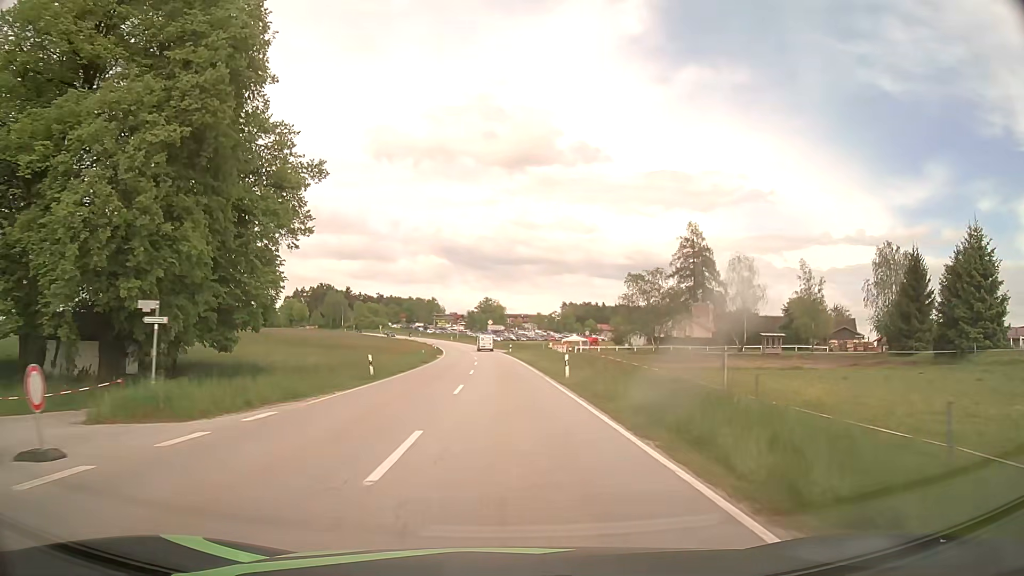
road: secondary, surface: asphalt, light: Day
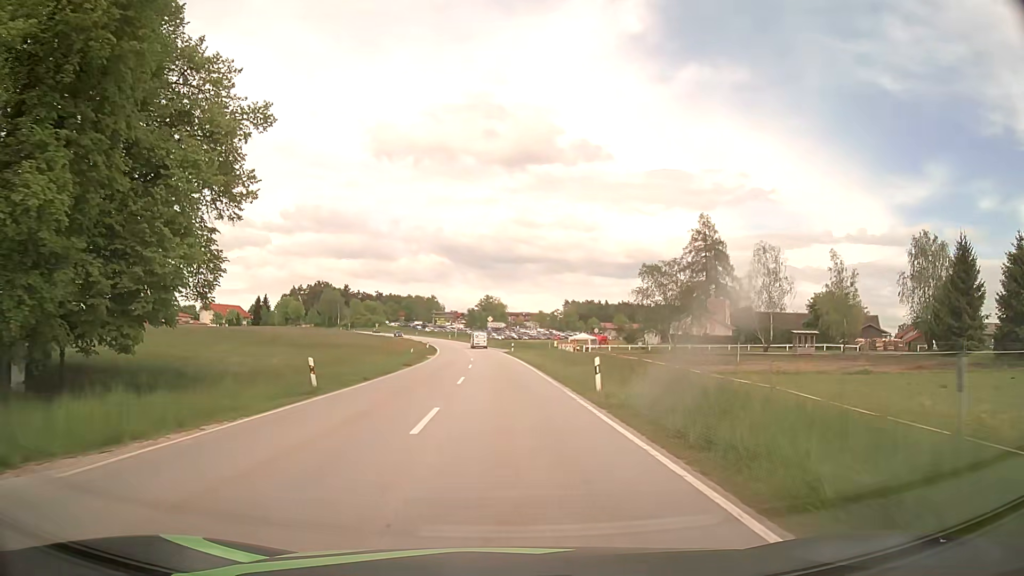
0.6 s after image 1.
(0.0, +8.8) m; 0°
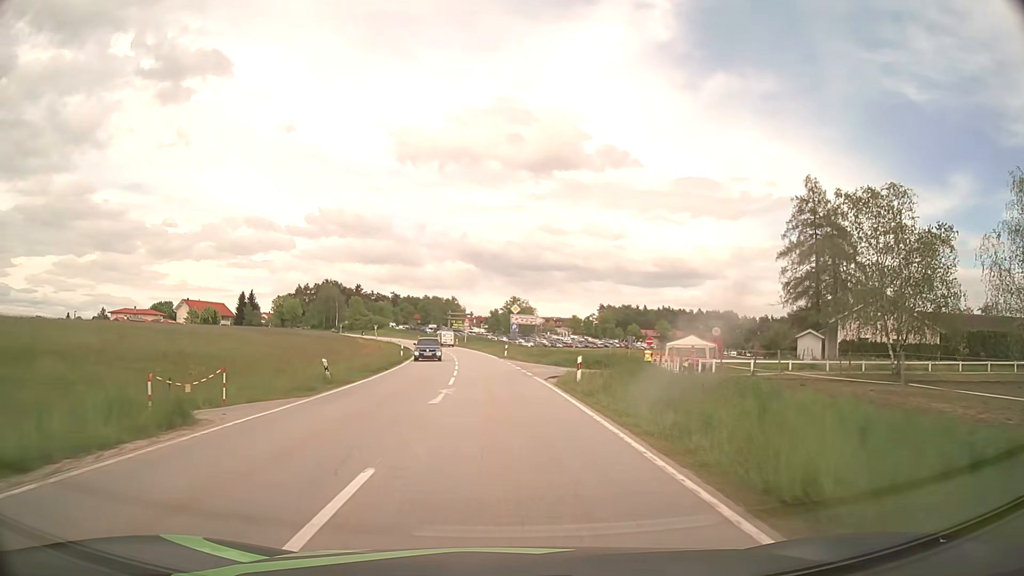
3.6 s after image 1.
(-0.8, +43.9) m; -2°
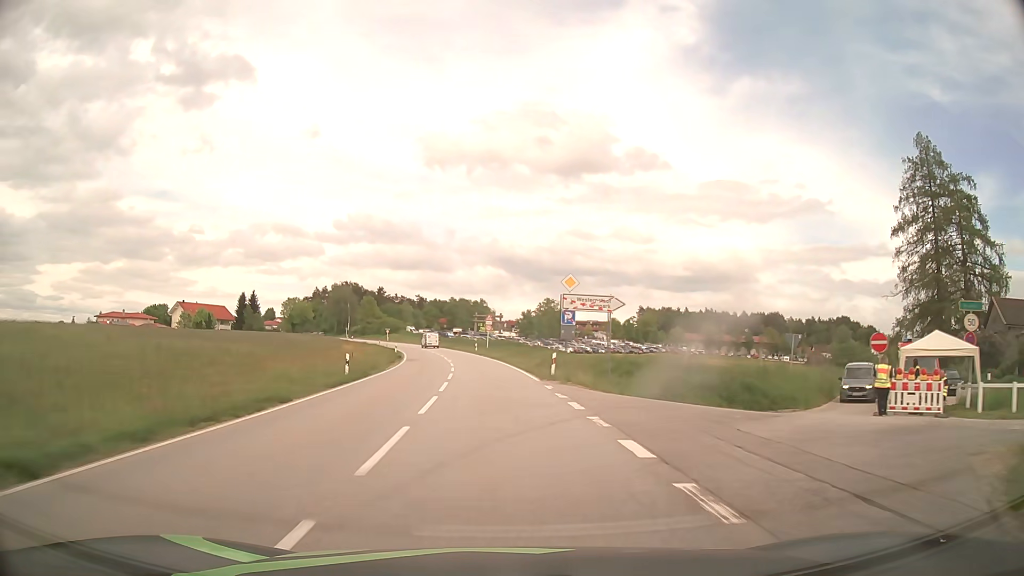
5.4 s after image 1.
(-0.5, +26.7) m; -3°
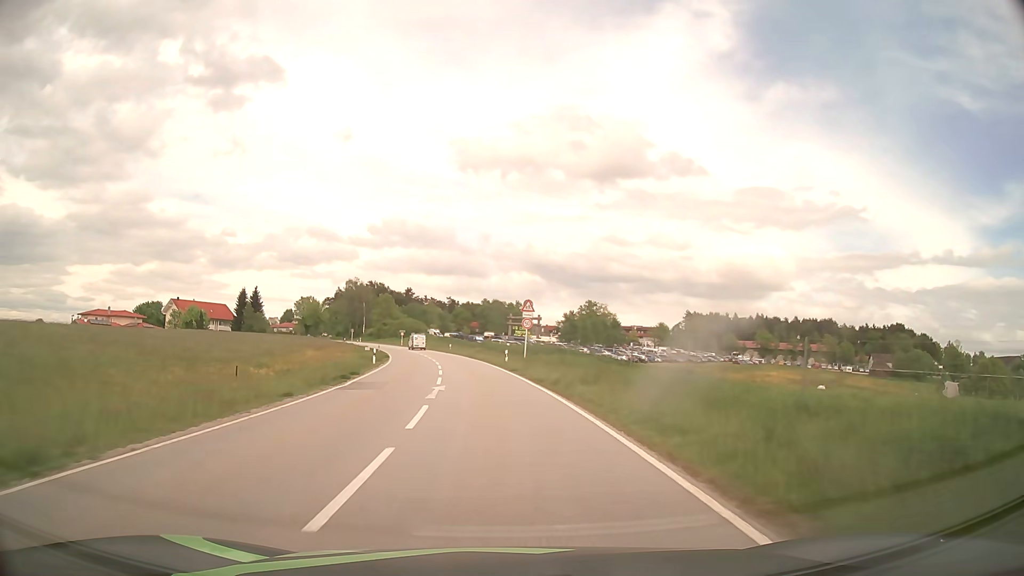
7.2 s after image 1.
(-0.9, +27.2) m; -3°
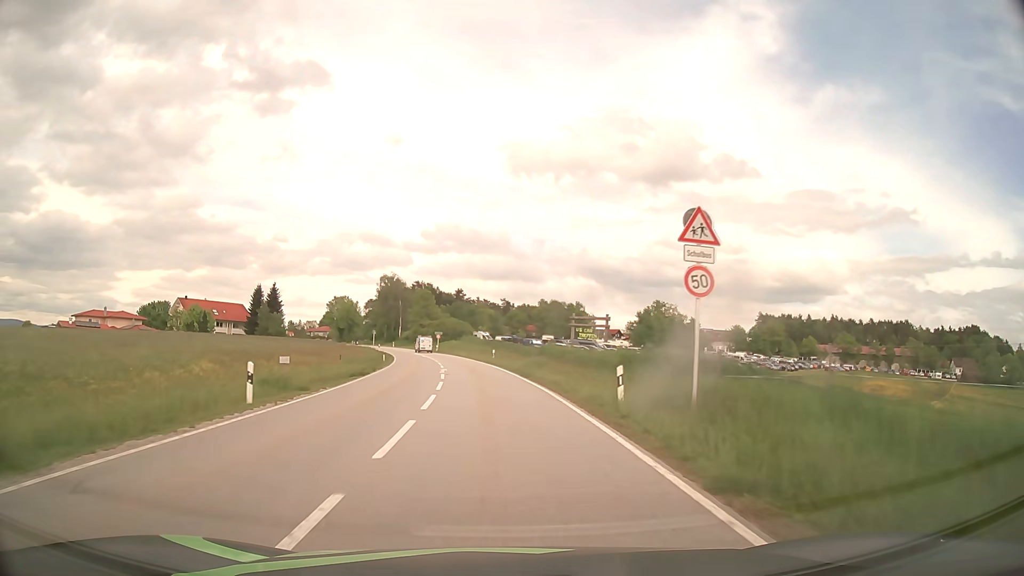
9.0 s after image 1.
(-1.0, +27.5) m; -4°
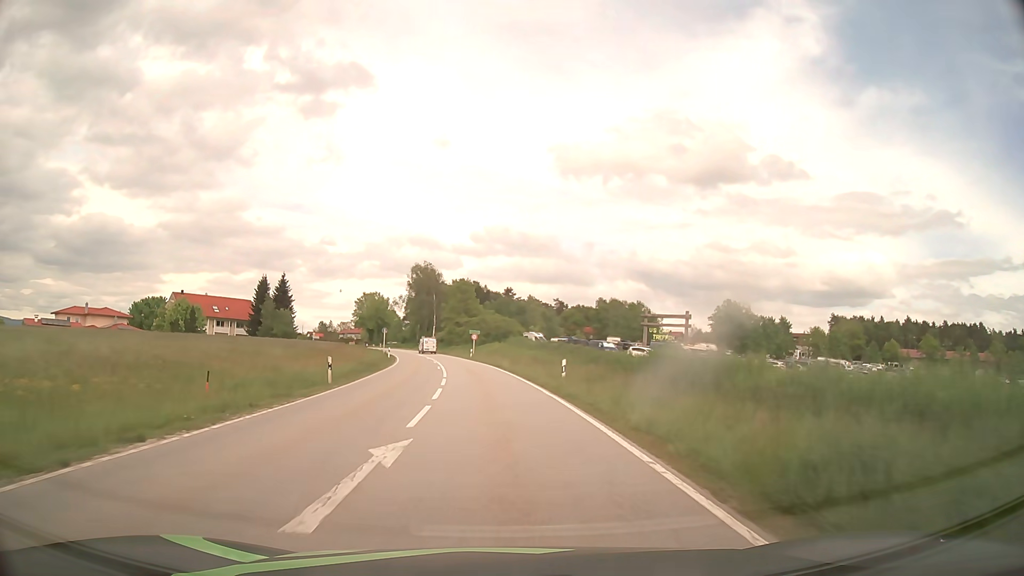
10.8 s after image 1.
(-1.1, +27.6) m; -5°
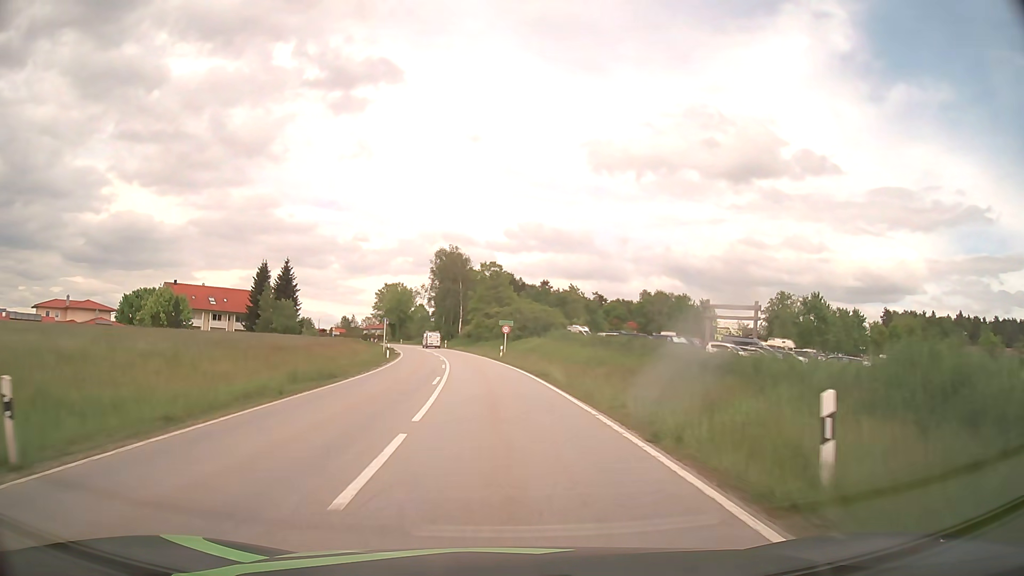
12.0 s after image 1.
(-0.4, +18.1) m; -3°
